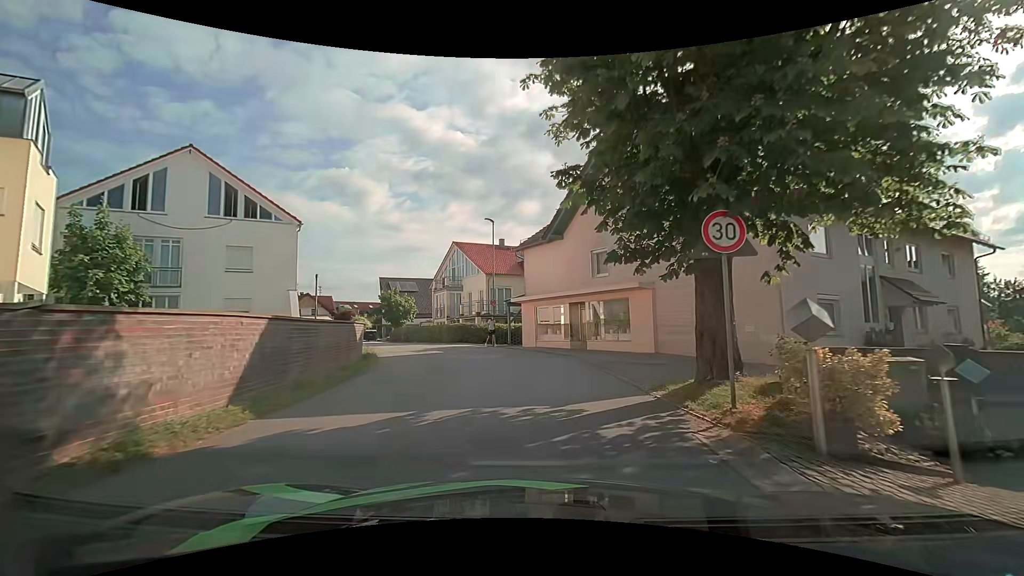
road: unclassified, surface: asphalt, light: Day
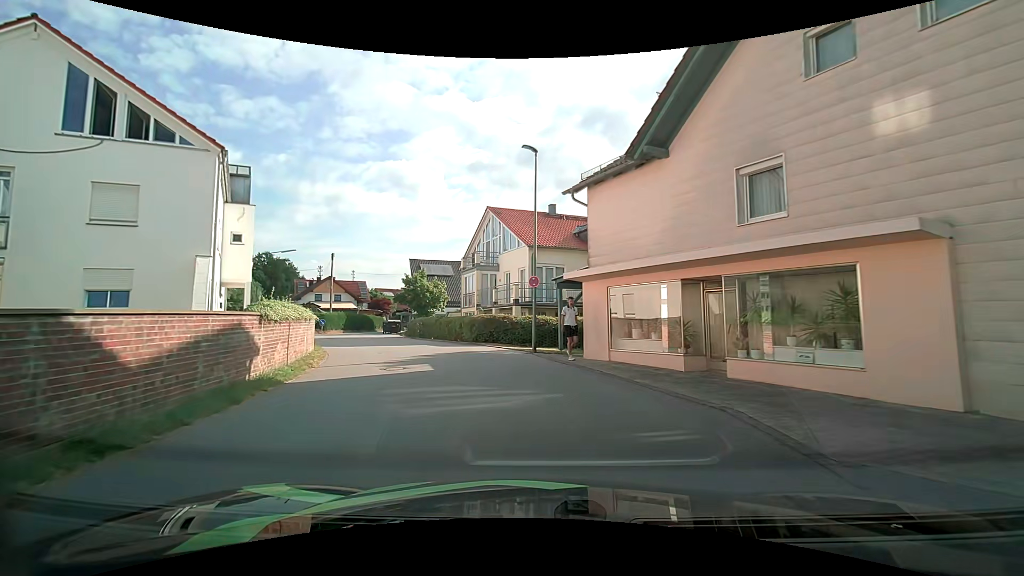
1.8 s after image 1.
(-0.5, +12.1) m; -6°
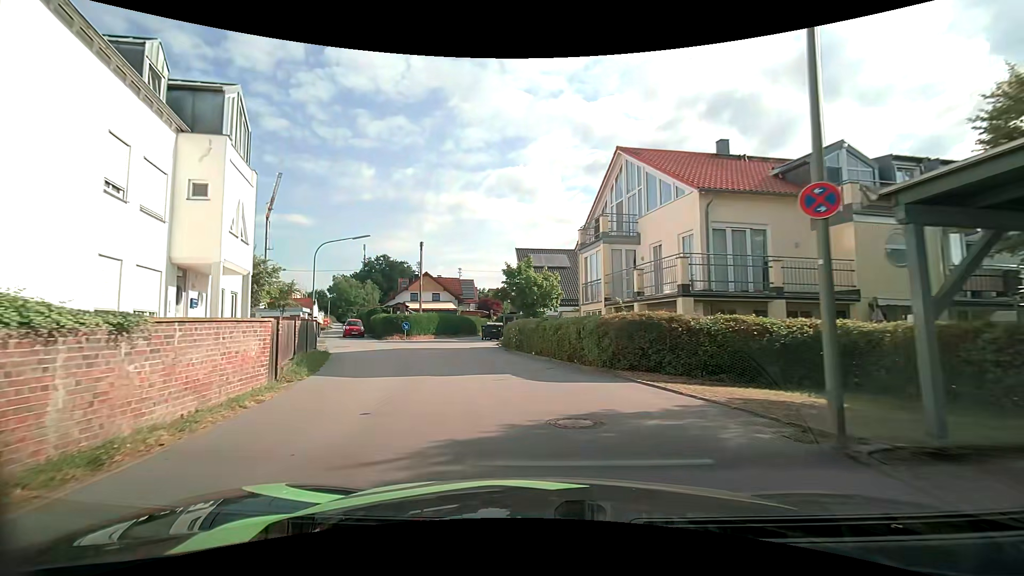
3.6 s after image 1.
(-1.6, +12.5) m; -14°
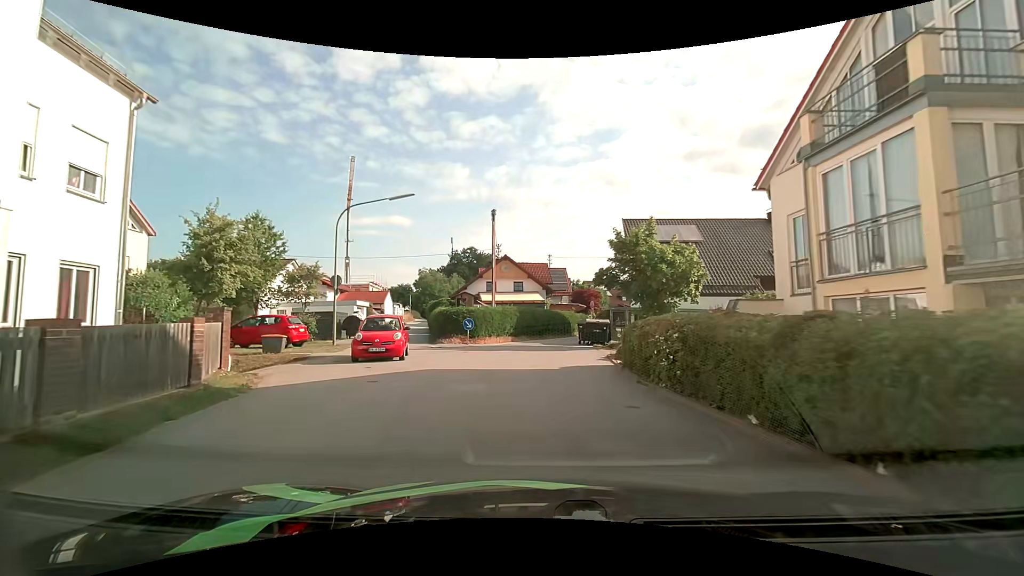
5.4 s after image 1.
(-1.3, +12.5) m; -11°
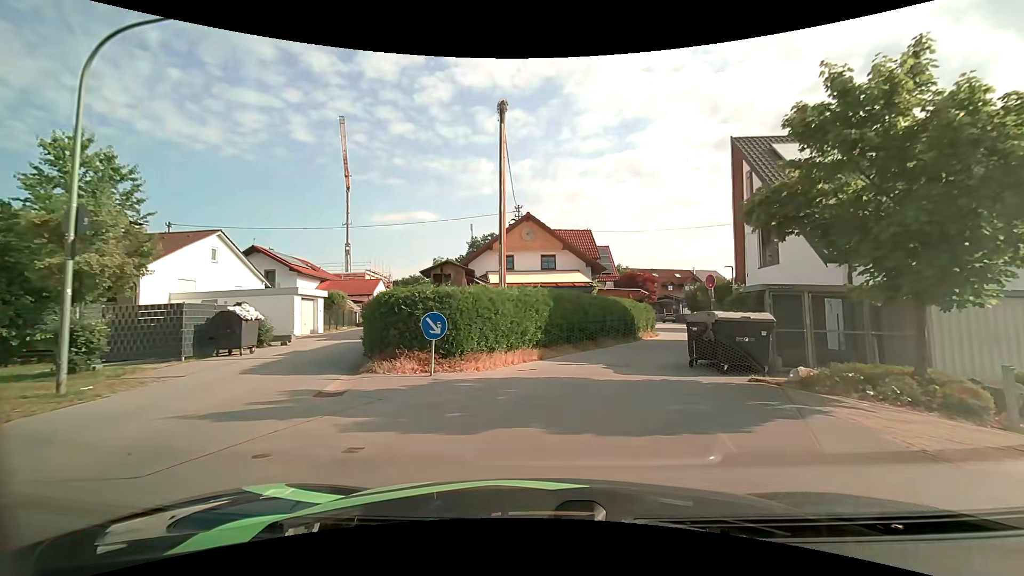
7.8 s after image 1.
(-0.8, +15.7) m; -3°
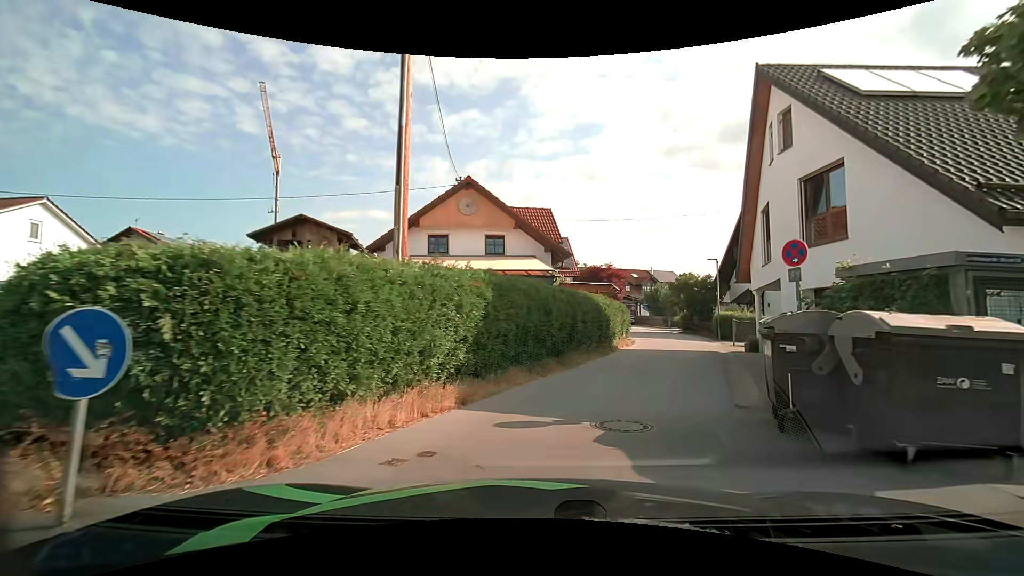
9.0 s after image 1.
(+0.3, +7.4) m; +6°
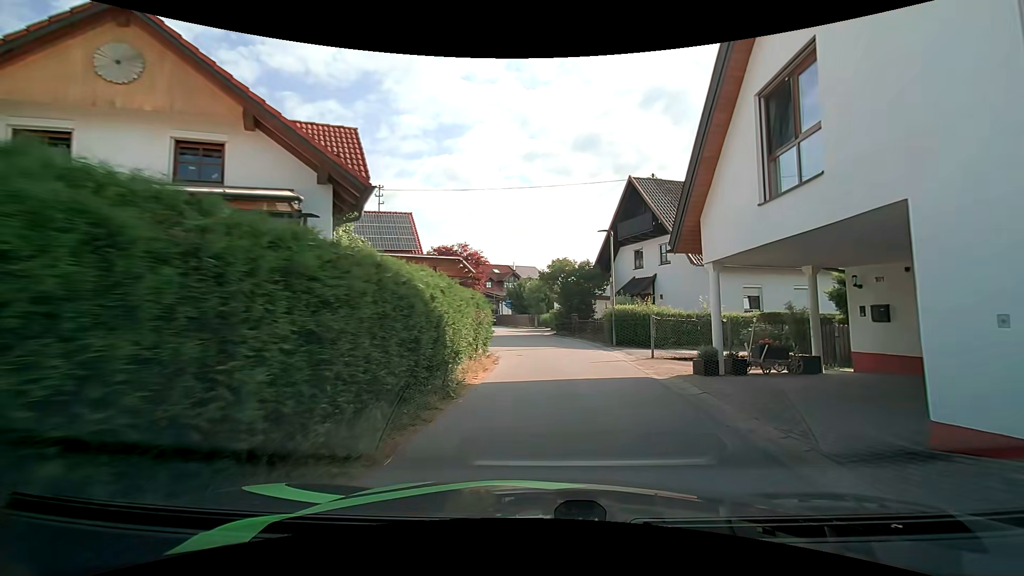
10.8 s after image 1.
(+1.4, +11.1) m; +15°
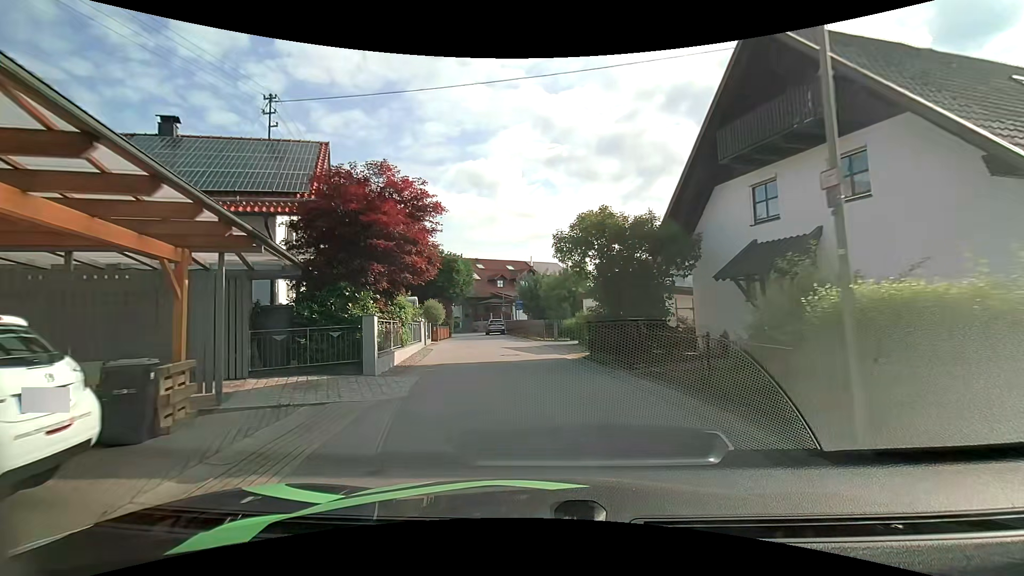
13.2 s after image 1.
(+0.3, +16.0) m; -3°
(-1, +10) (-2, +20) (-4, +30) (-5, +40) (-7, +49) (-11, +59) (-17, +66) (-24, +74) (-28, +83) (-29, +93) m
